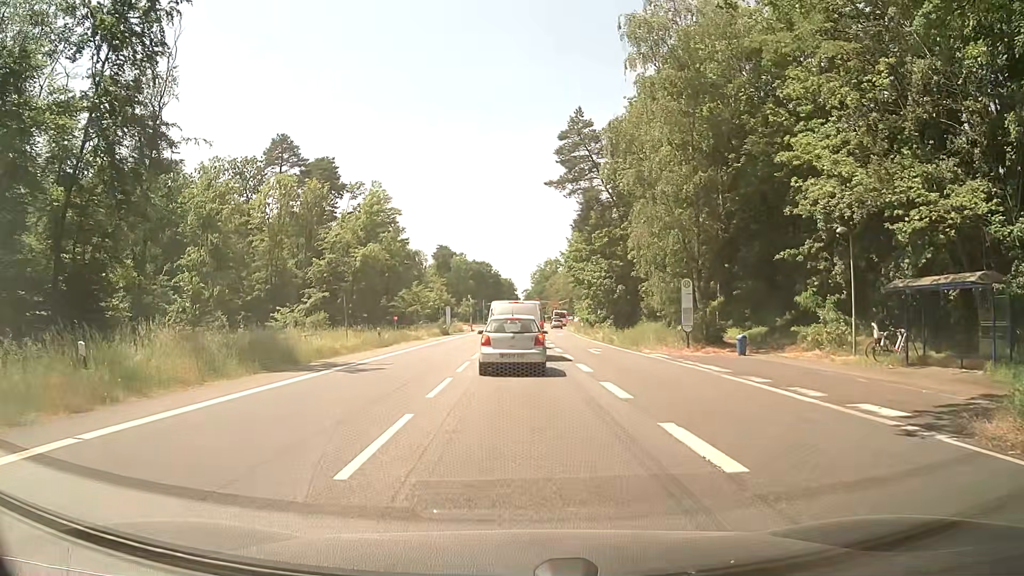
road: secondary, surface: asphalt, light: Day
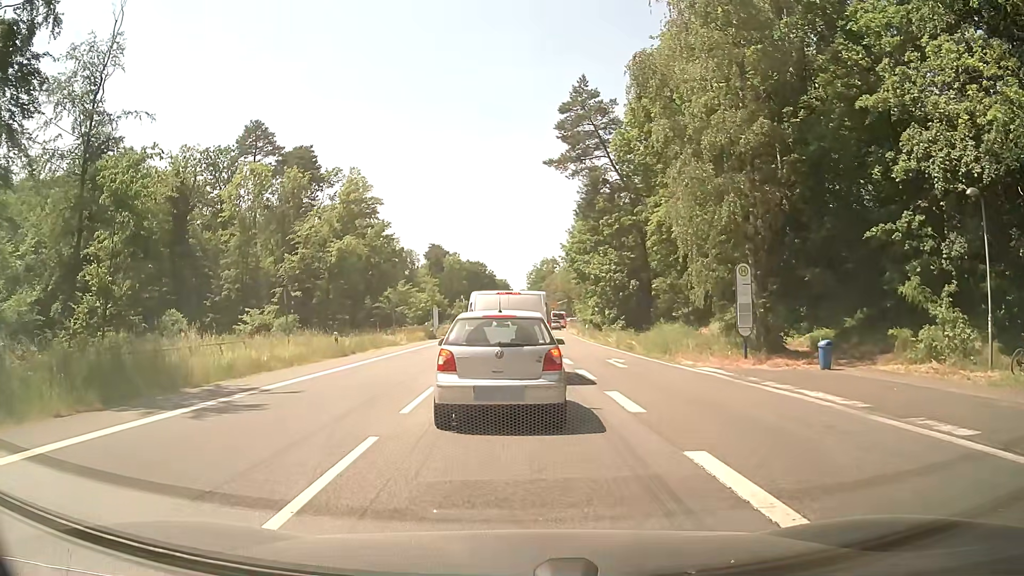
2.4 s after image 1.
(0.0, +7.7) m; 0°
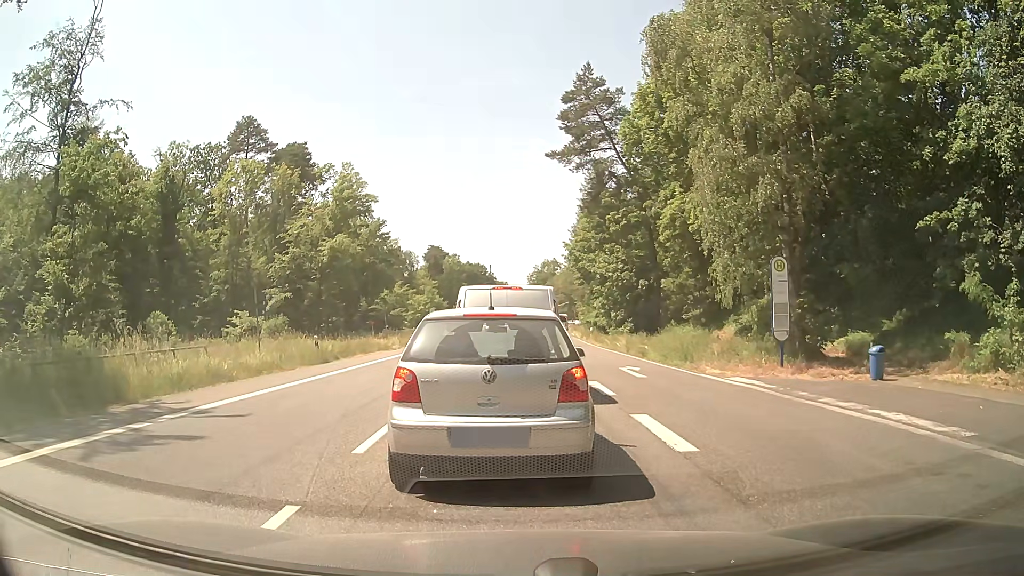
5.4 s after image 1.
(0.0, +2.9) m; 0°
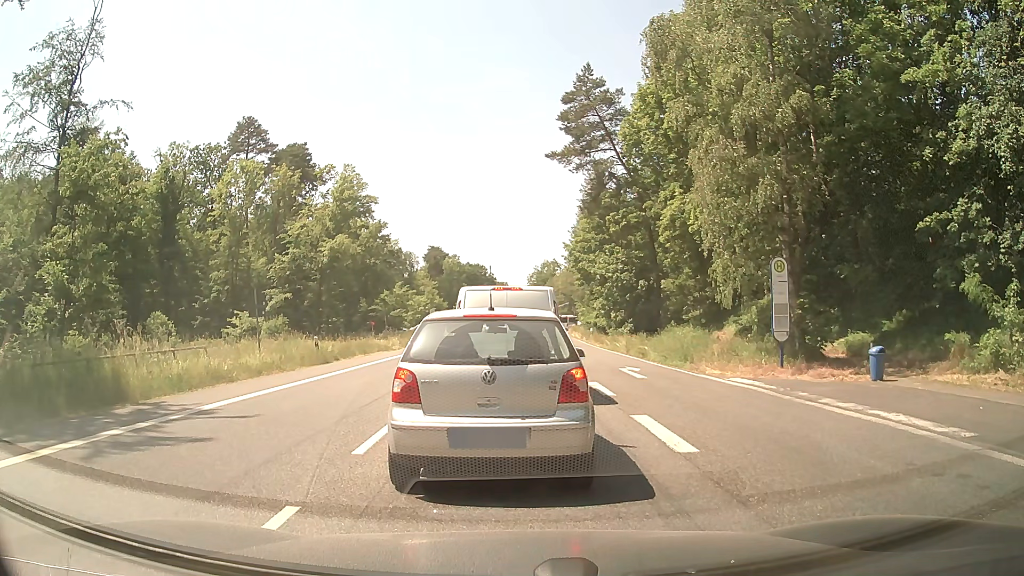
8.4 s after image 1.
(0.0, +0.1) m; 0°
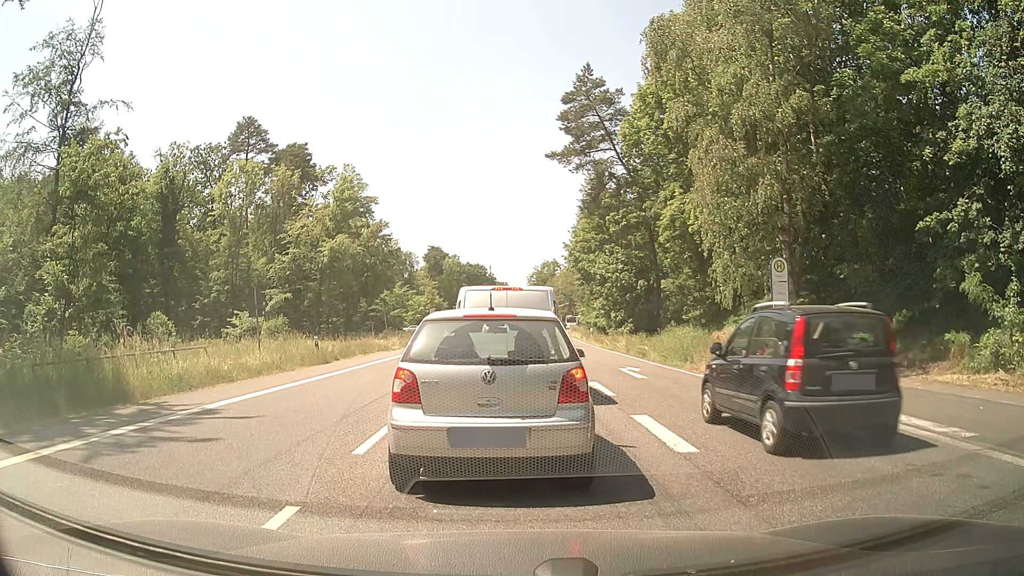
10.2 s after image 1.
(0.0, 0.0) m; 0°
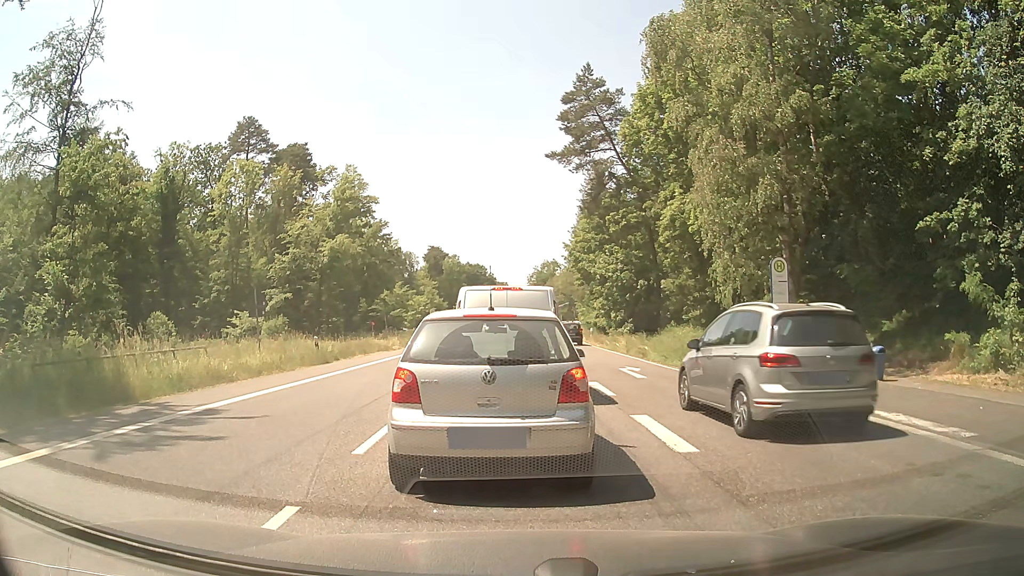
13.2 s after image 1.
(0.0, 0.0) m; 0°
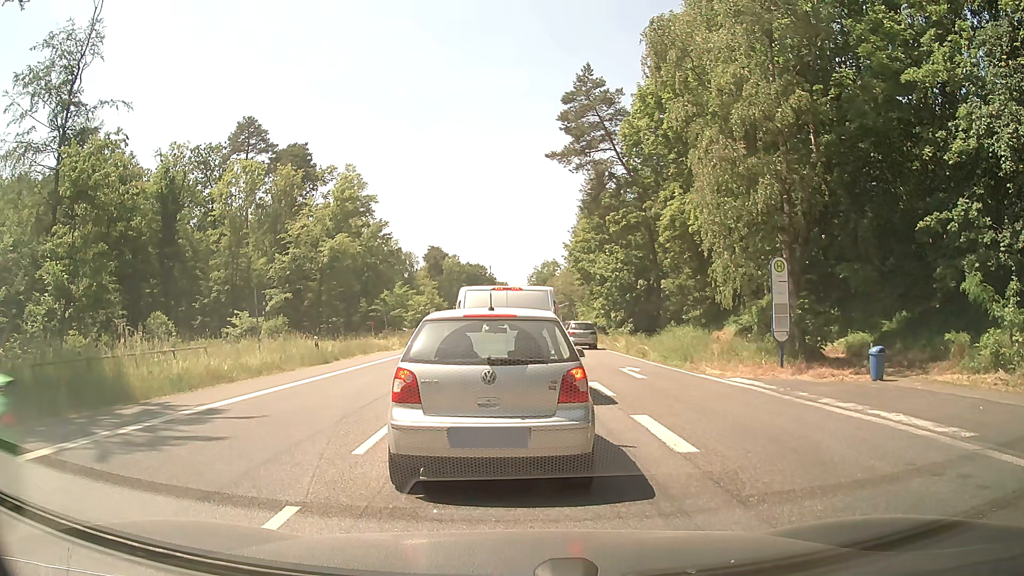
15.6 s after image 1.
(0.0, 0.0) m; 0°
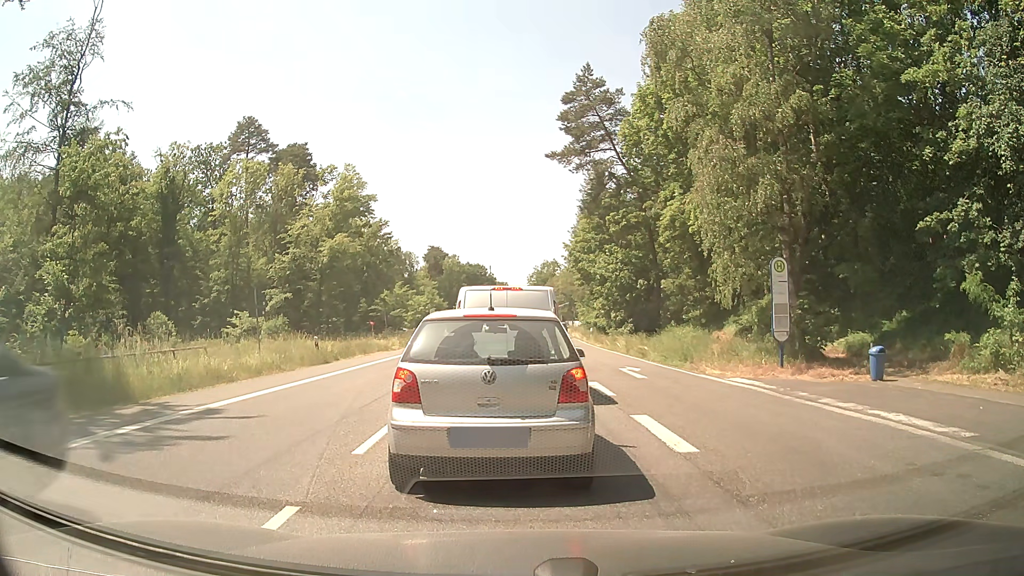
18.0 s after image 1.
(0.0, 0.0) m; 0°
